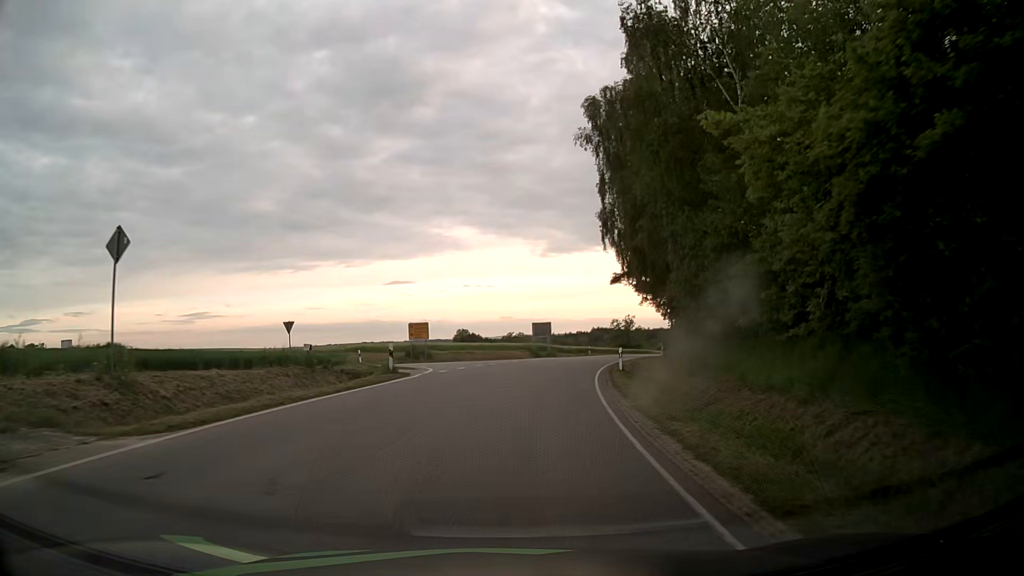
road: tertiary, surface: asphalt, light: Day
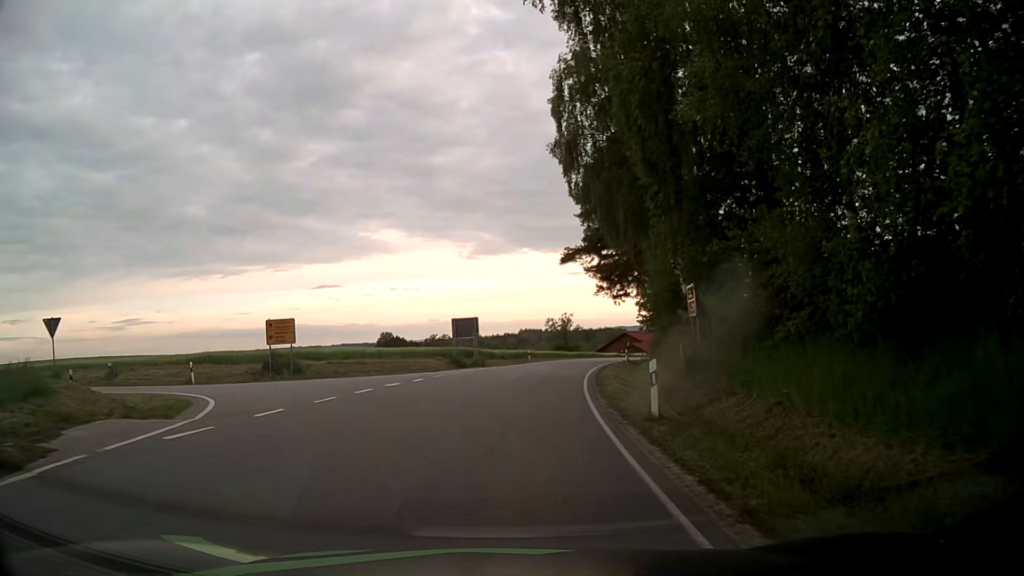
(+1.0, +17.1) m; +7°
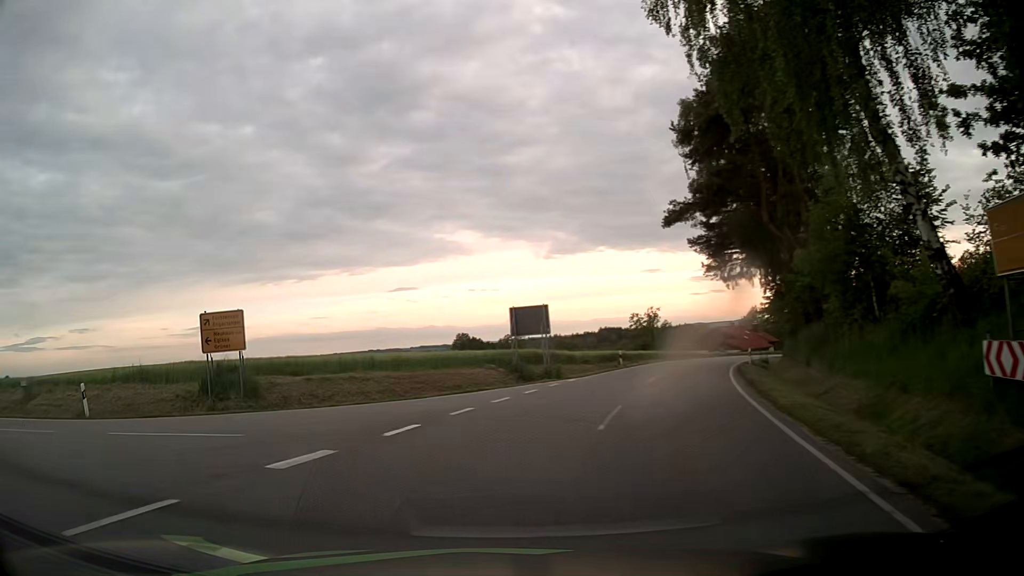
(+0.1, +13.7) m; -5°
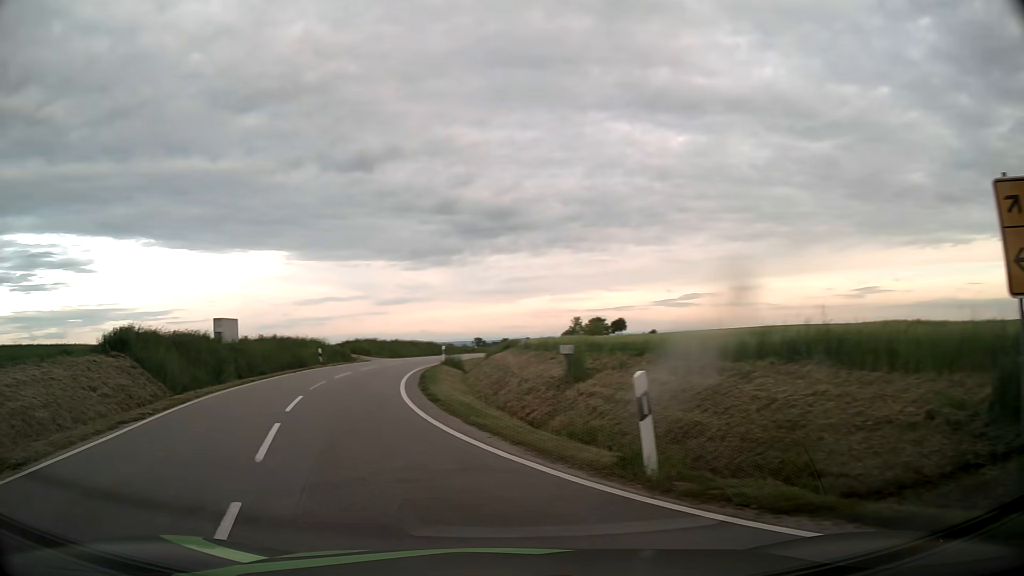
(-6.3, +13.2) m; -56°
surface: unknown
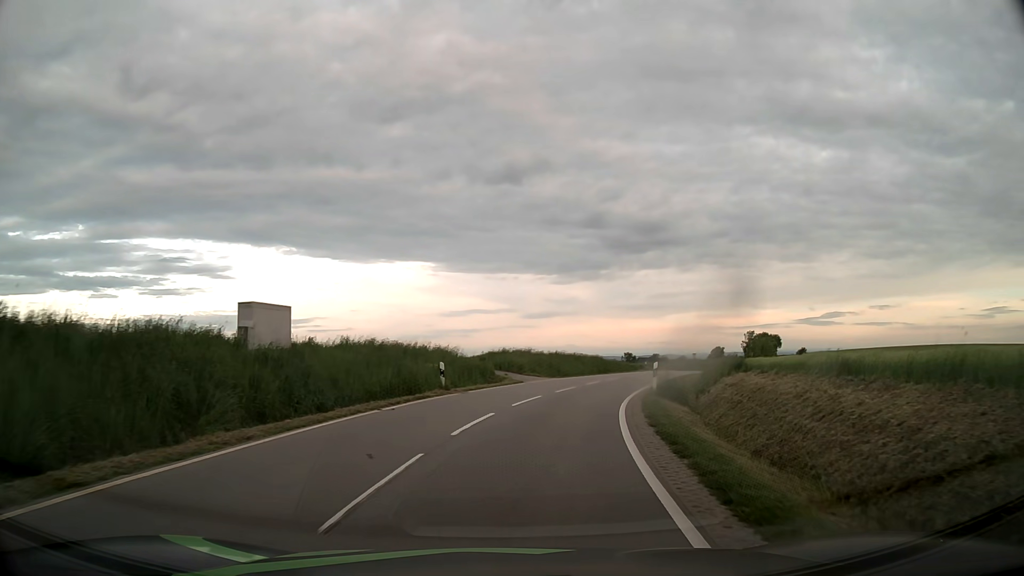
(-3.8, +15.0) m; -16°
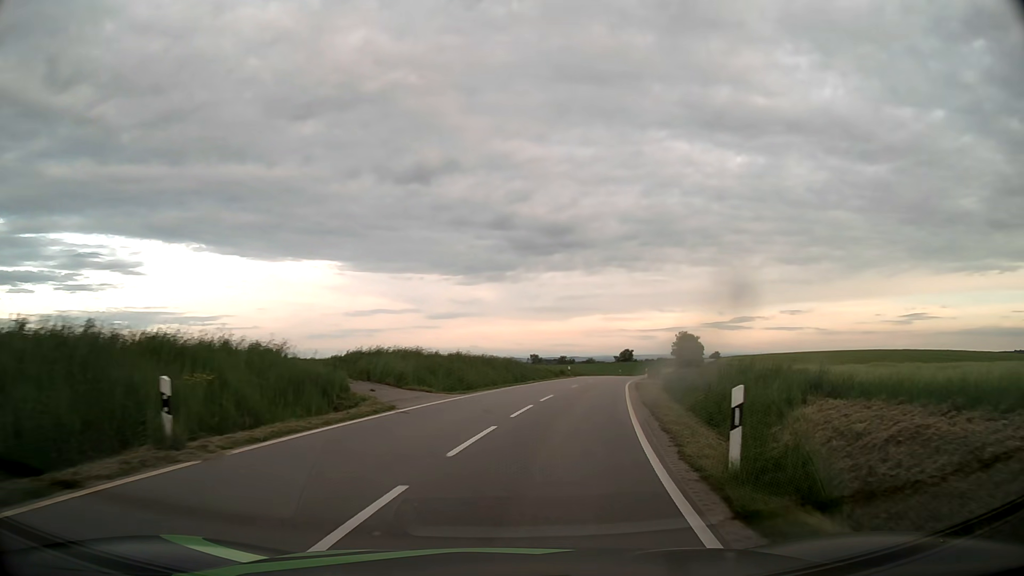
(+0.8, +14.0) m; +7°
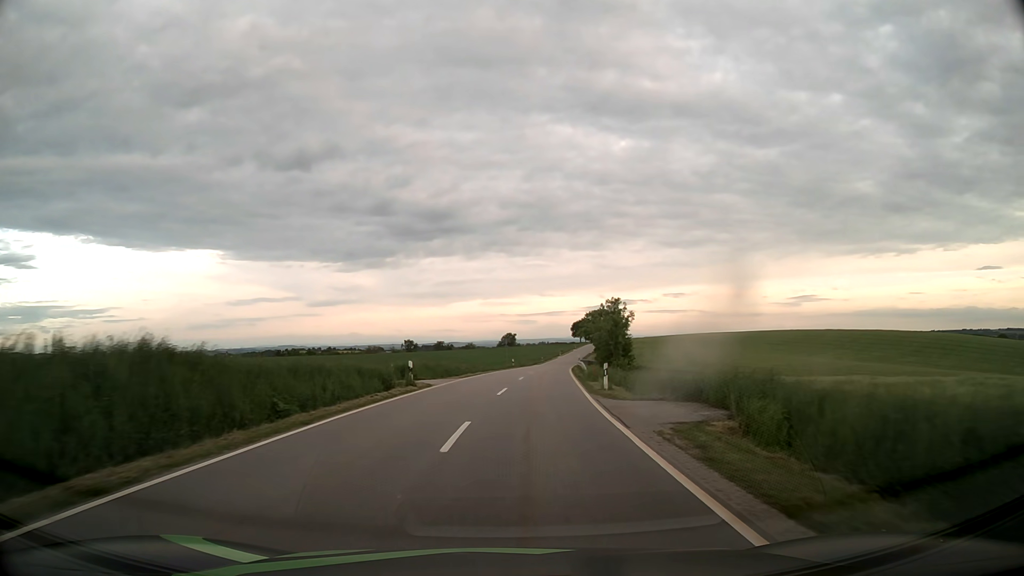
(+4.9, +36.7) m; +11°
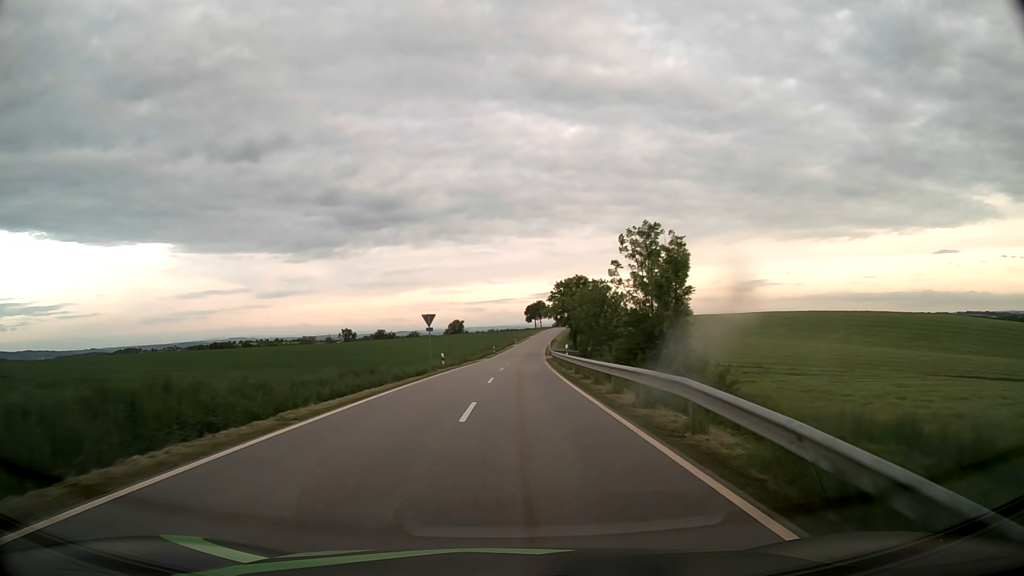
(+1.4, +33.9) m; +4°
(0, +10) (0, +20) (0, +30) (+1, +40) (+1, +50) (+1, +60) (+2, +70) (+3, +80) (+3, +90) (+4, +100) m
